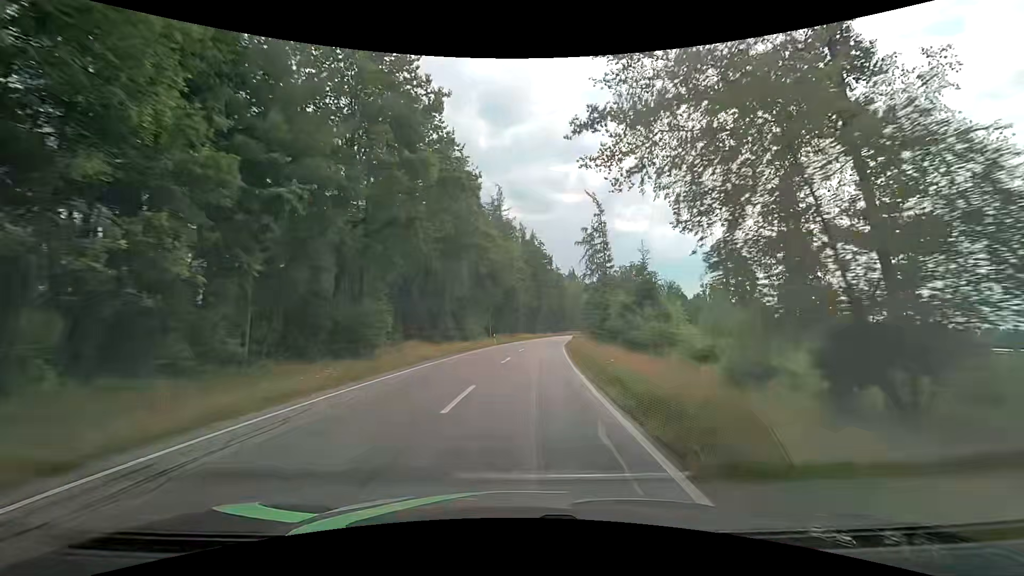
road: tertiary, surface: asphalt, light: Day
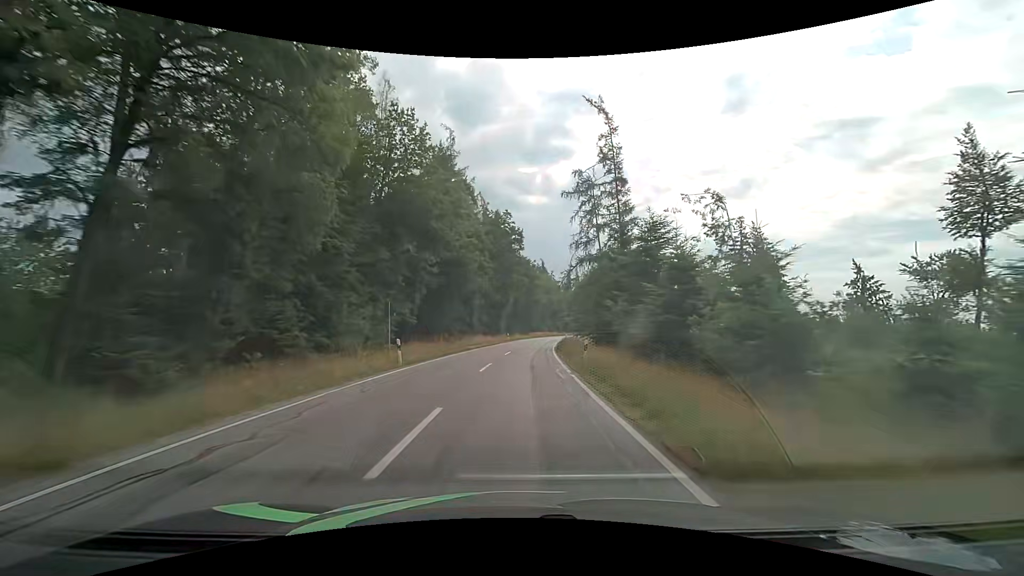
(+1.1, +27.9) m; +4°
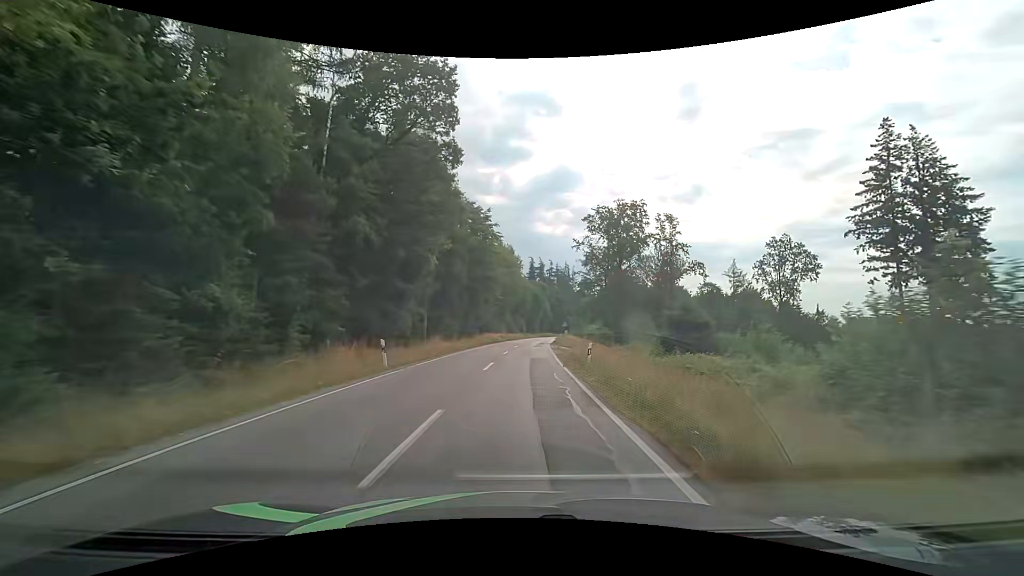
(+2.1, +47.9) m; +6°
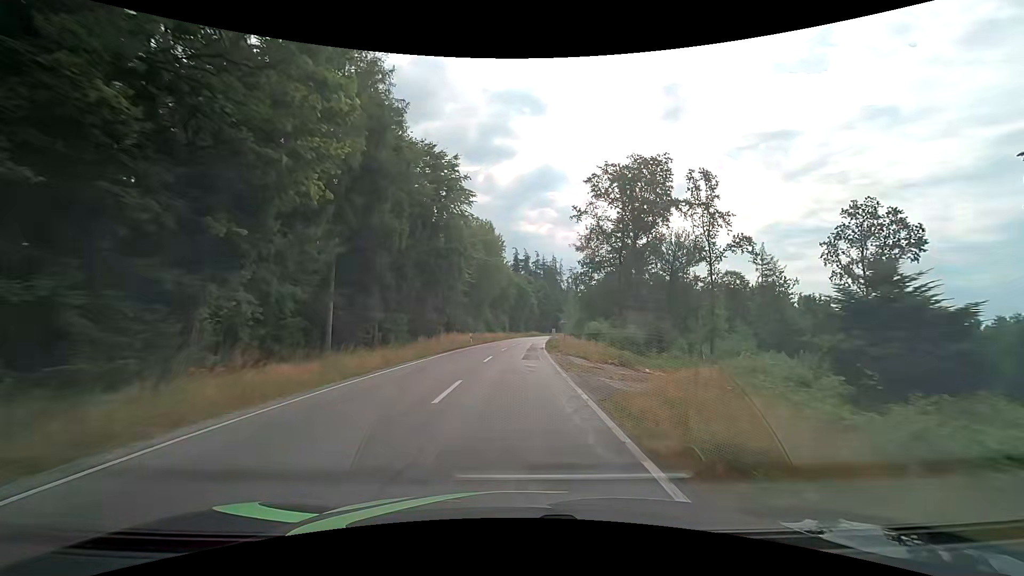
(+0.2, +19.6) m; +1°
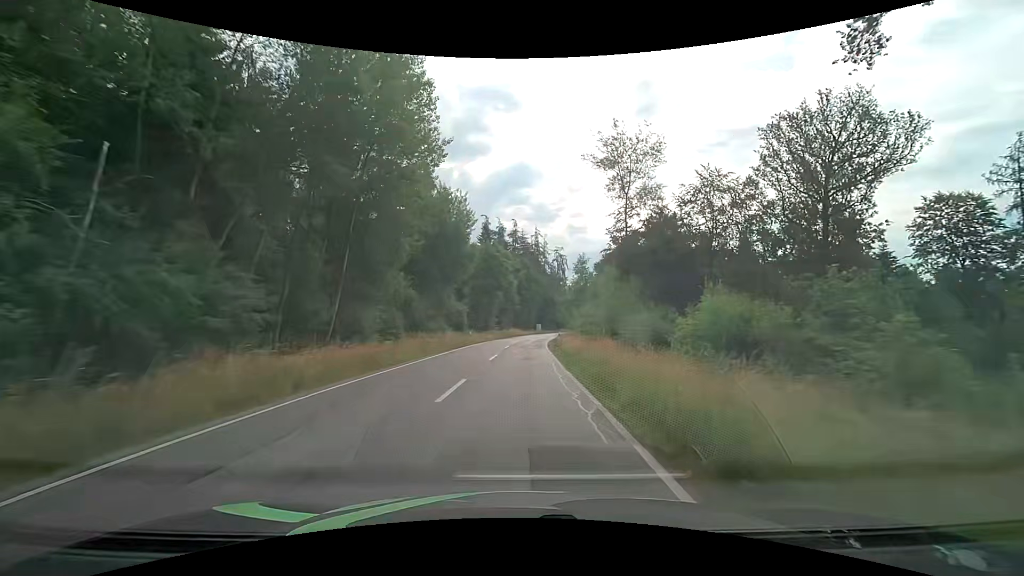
(+1.2, +48.1) m; +3°
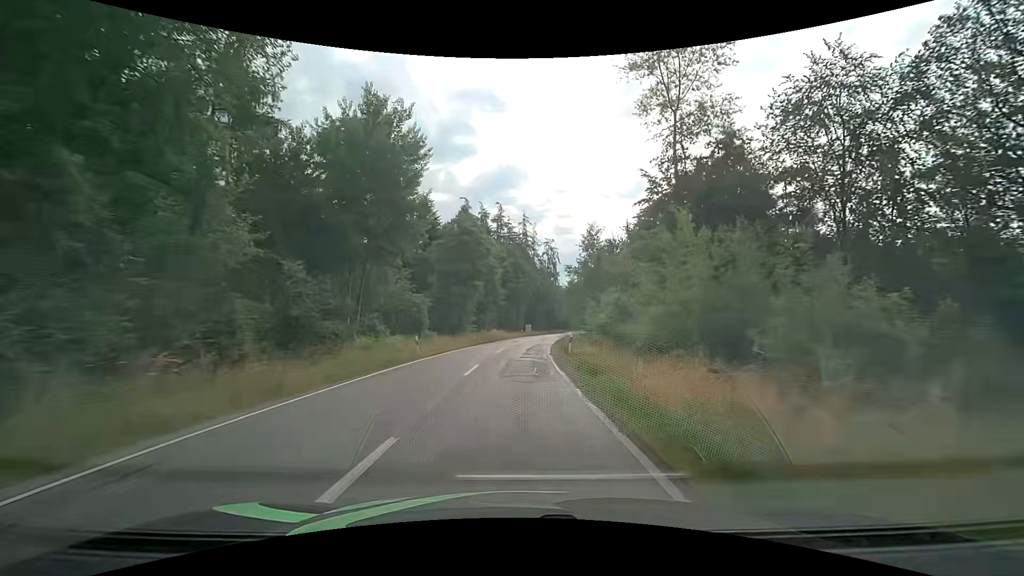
(+0.3, +19.0) m; +1°
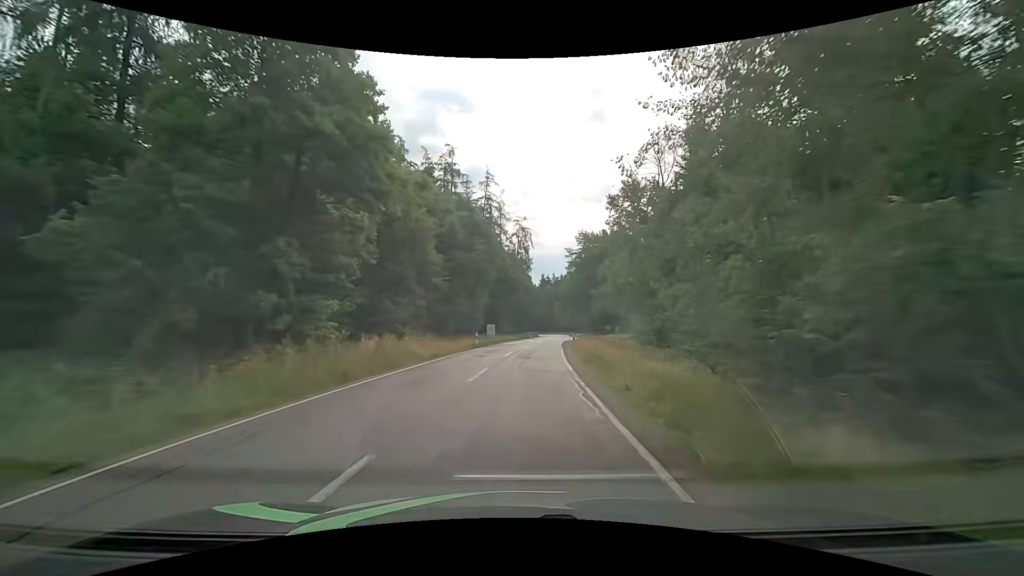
(+1.0, +37.0) m; +4°
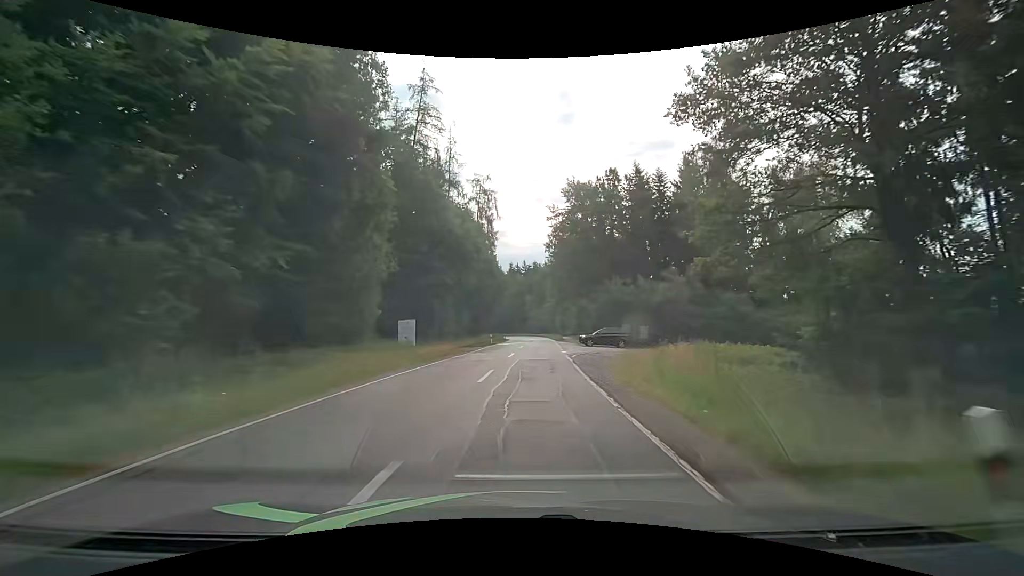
(+1.6, +36.1) m; +4°
(0, +10) (0, +20) (+1, +30) (+2, +40) (+2, +50) (+3, +60) (+3, +70) (+3, +80) (+3, +90) (+2, +100) m
